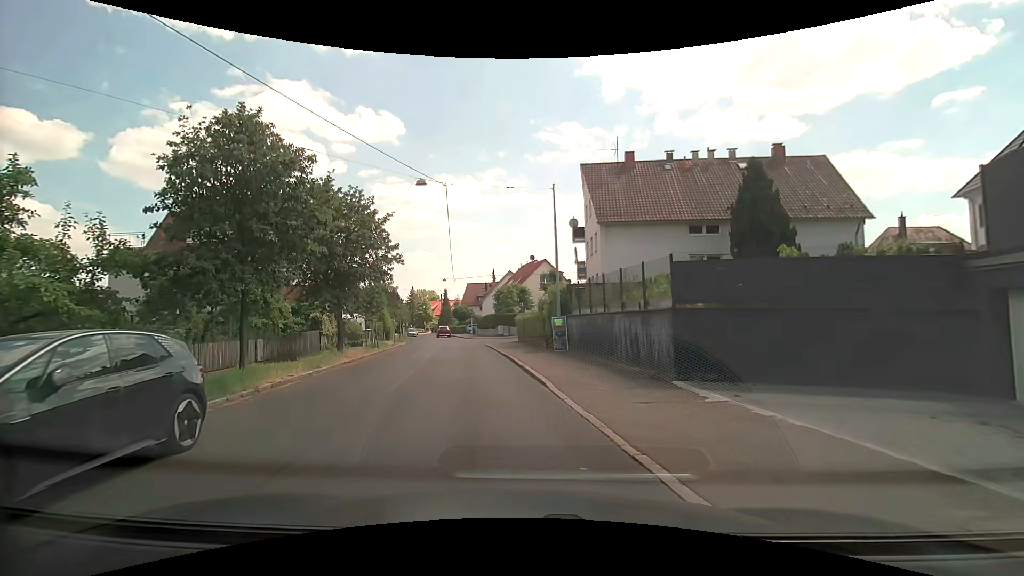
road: tertiary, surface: asphalt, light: Day
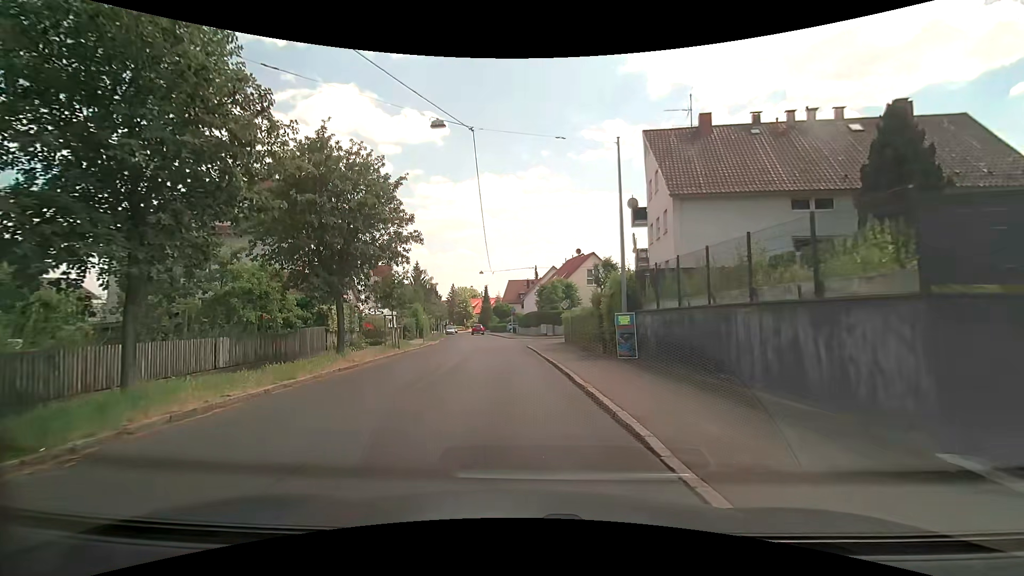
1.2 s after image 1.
(-0.3, +6.0) m; -5°
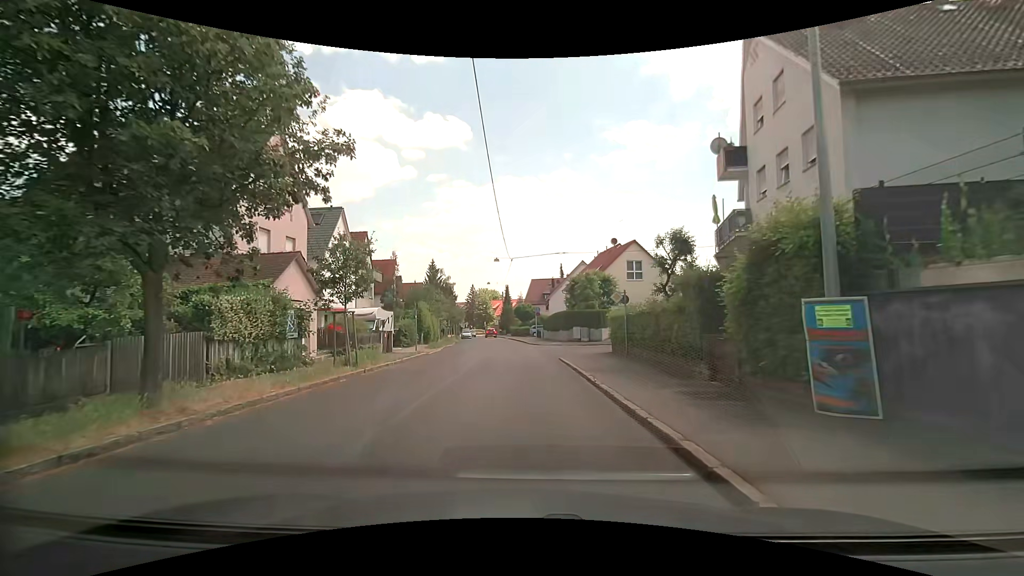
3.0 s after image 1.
(-0.3, +11.0) m; -2°
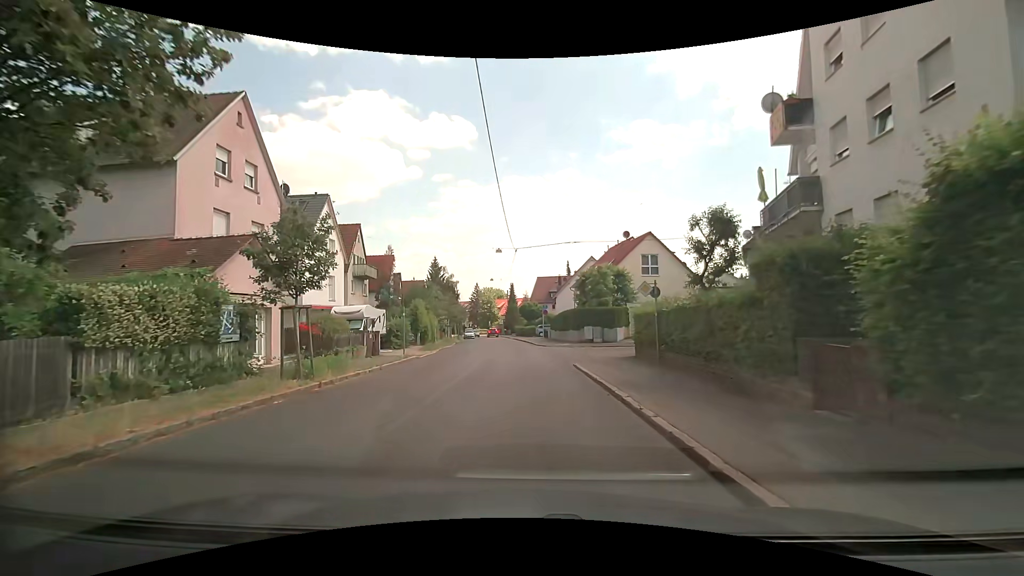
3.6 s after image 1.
(-0.1, +4.3) m; -1°
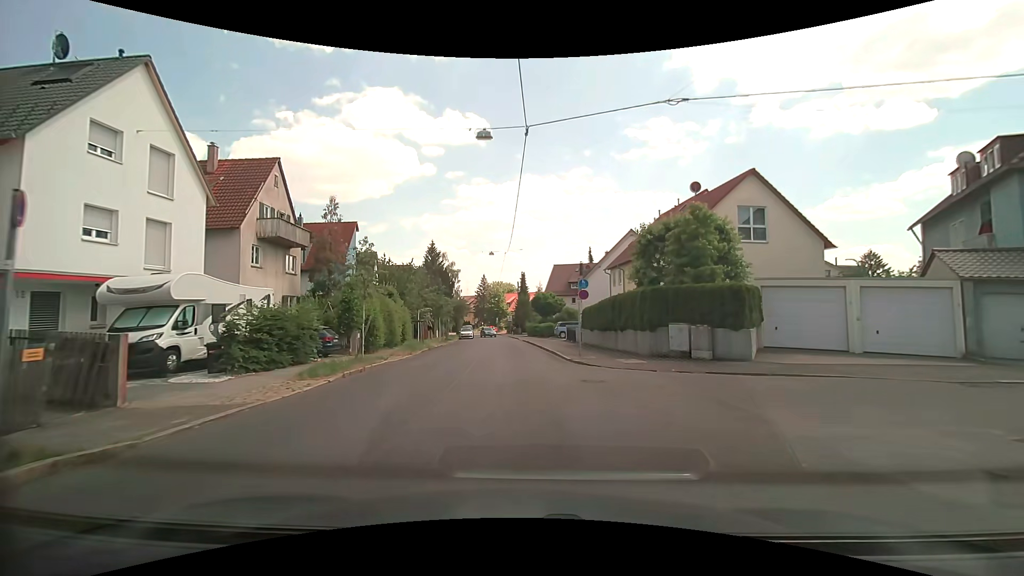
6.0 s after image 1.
(-0.4, +19.8) m; -2°
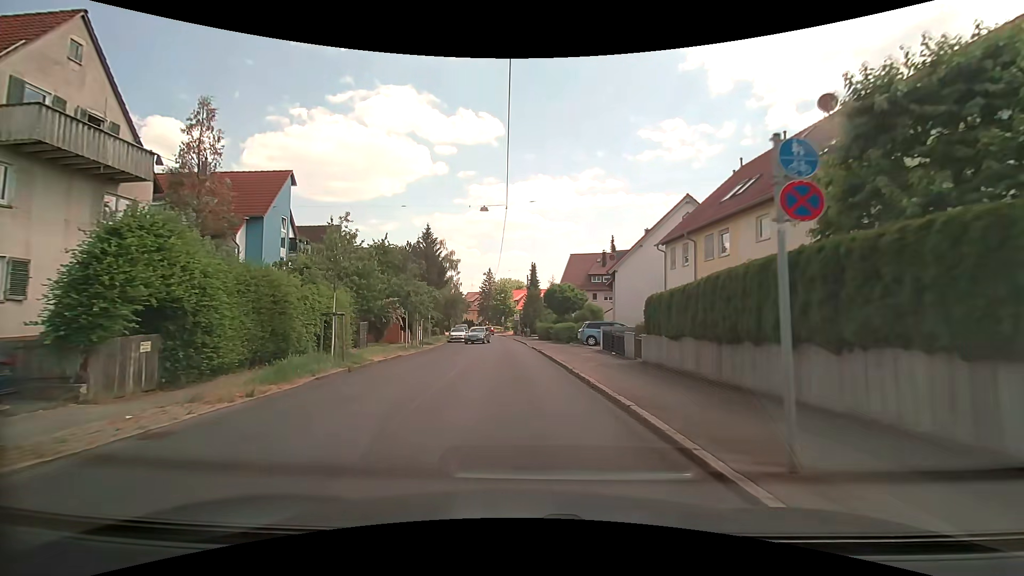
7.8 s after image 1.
(-0.1, +15.6) m; -1°
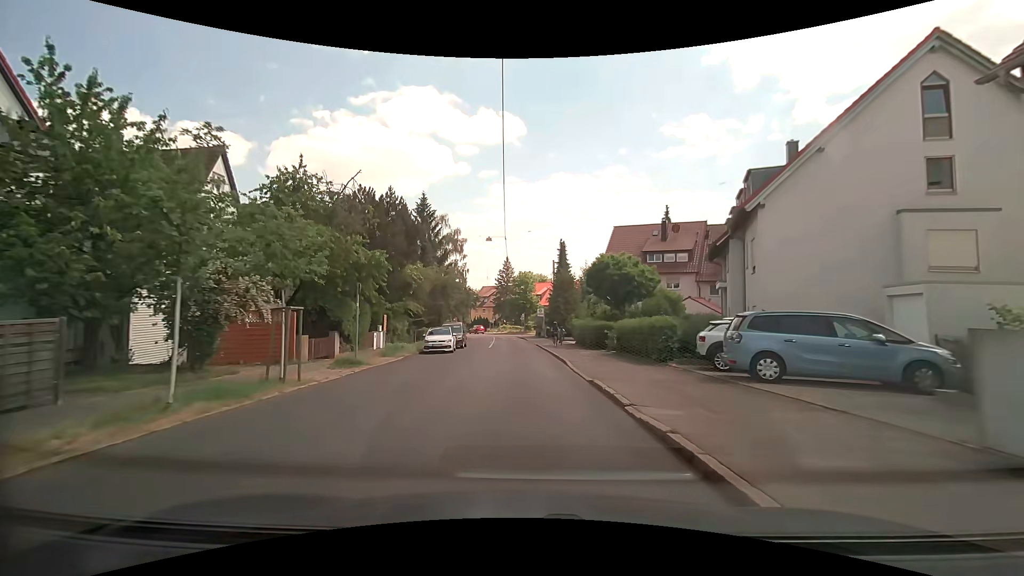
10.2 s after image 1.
(-0.5, +21.5) m; -2°
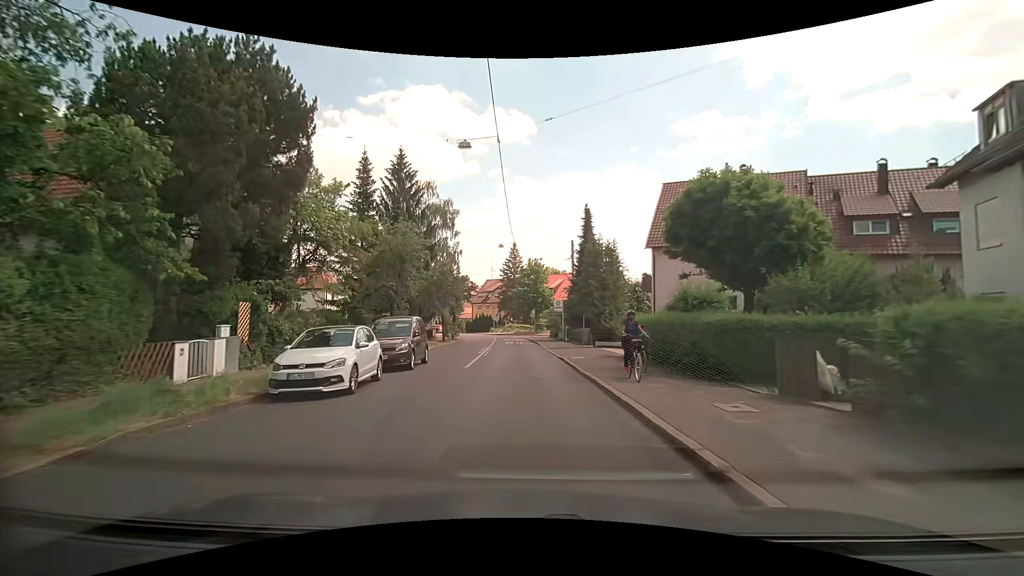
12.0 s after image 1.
(-0.2, +17.3) m; -1°
(0, +10) (0, +20) (0, +30) (-1, +40) (-1, +50) (-2, +60) (-3, +70) (-6, +80) (-10, +88) (-16, +96) m
